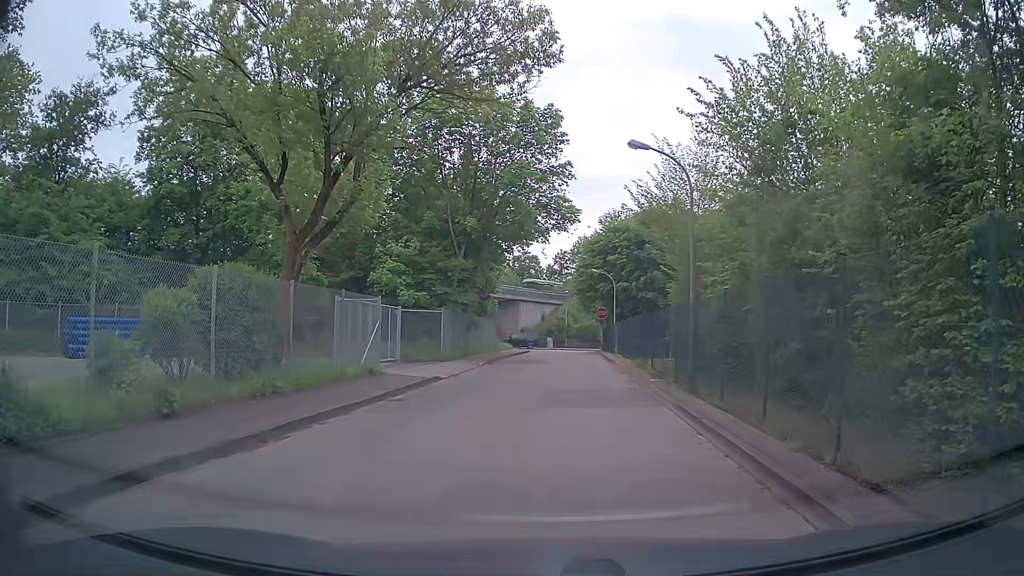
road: tertiary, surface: asphalt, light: Day
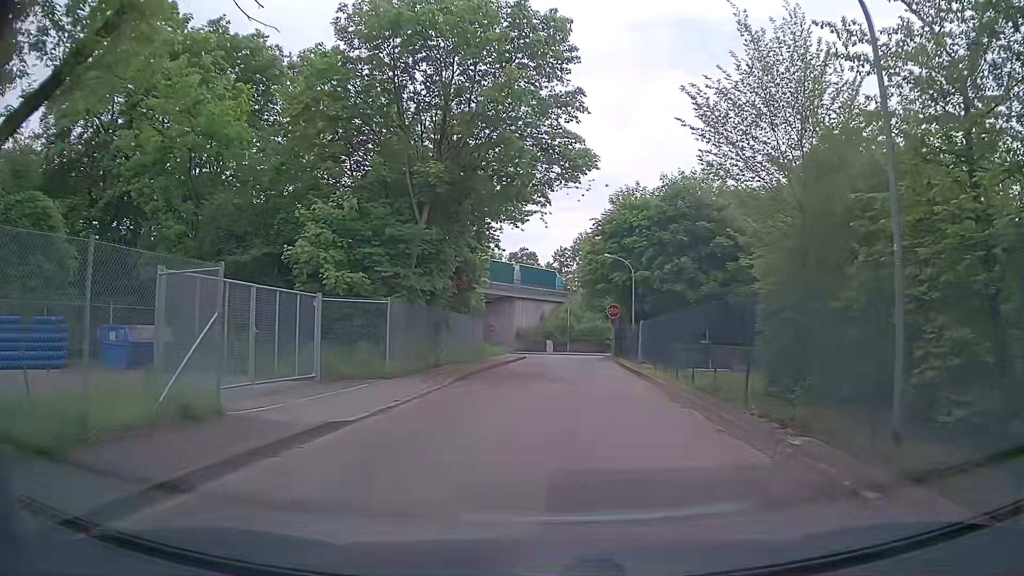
(0.0, +10.1) m; -1°
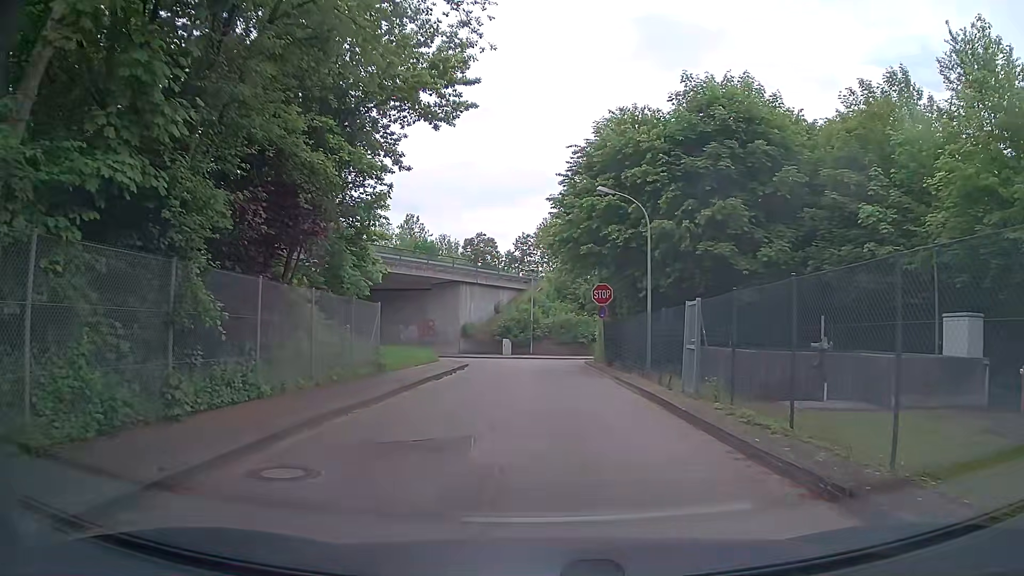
(+0.7, +15.9) m; +5°
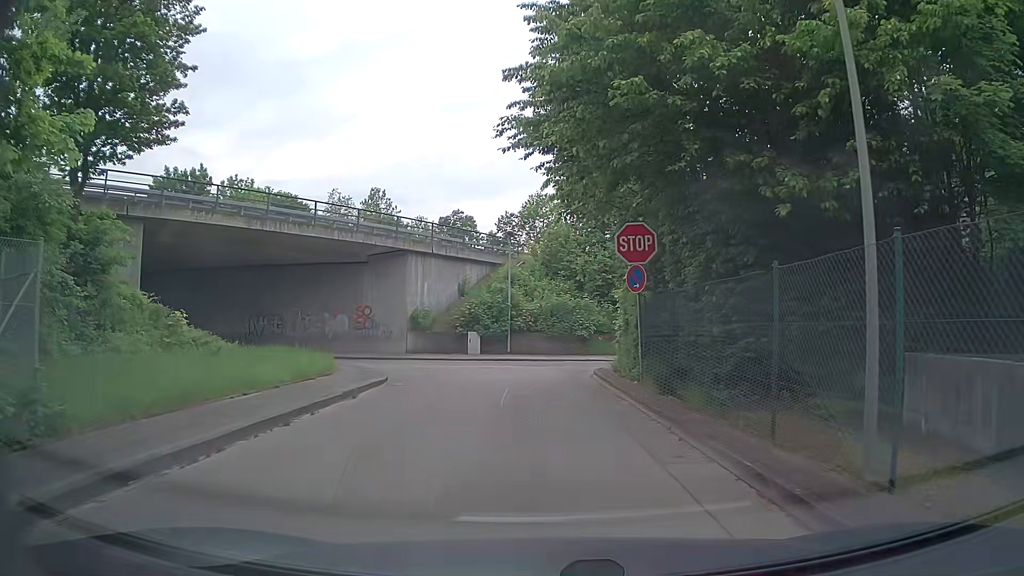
(+0.1, +14.3) m; 0°
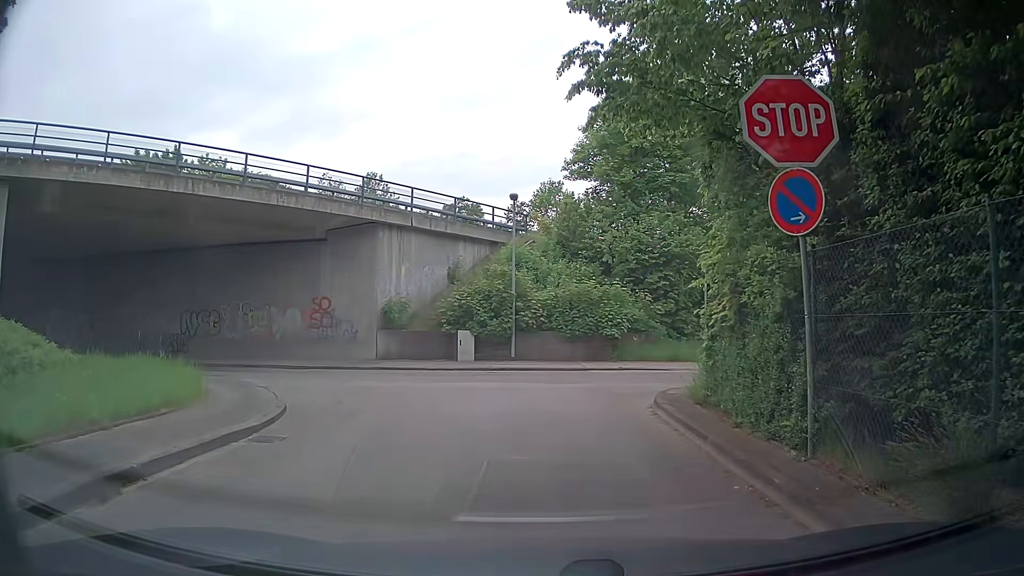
(0.0, +8.5) m; 0°
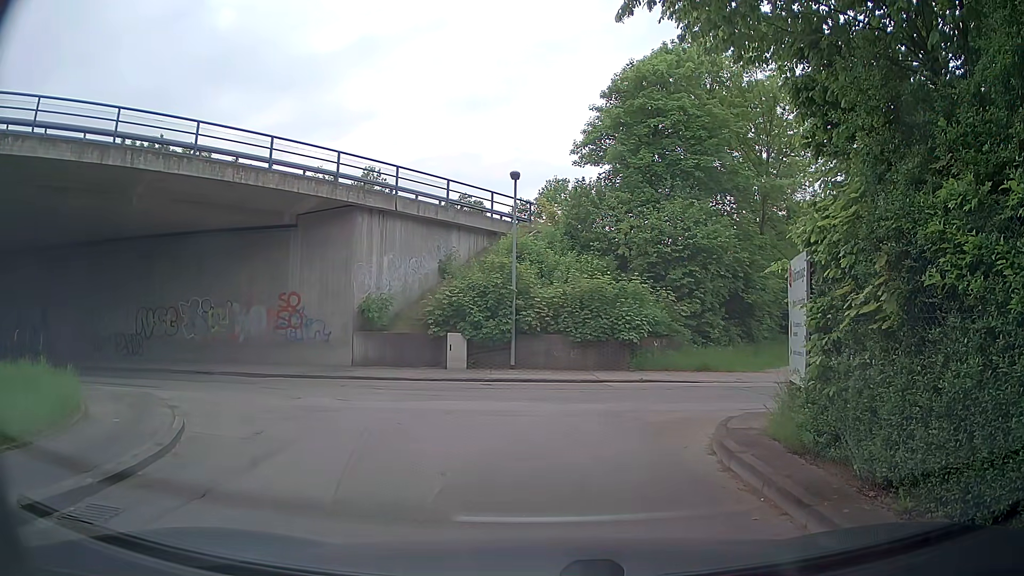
(-0.1, +3.7) m; -3°
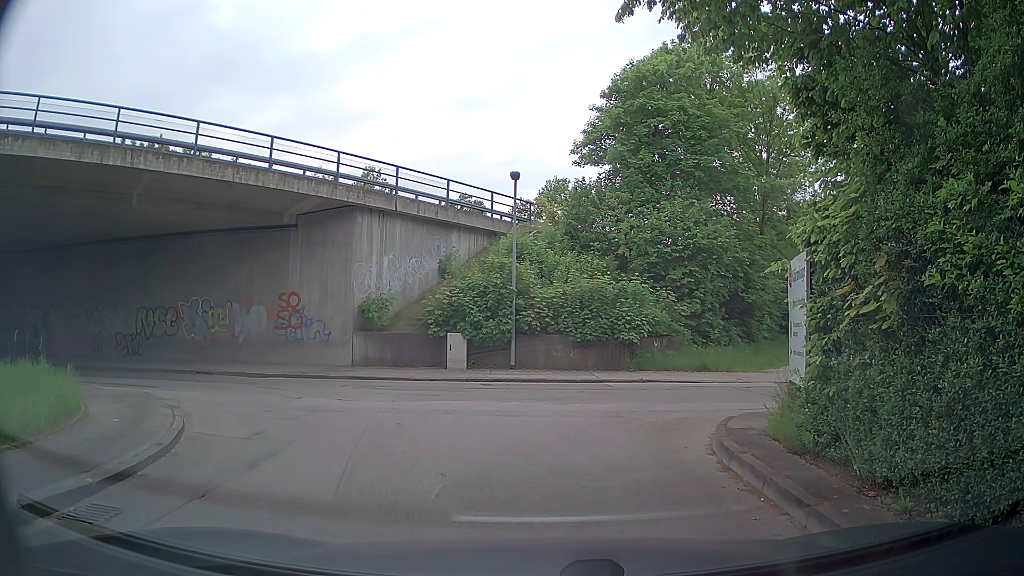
(0.0, +0.1) m; 0°
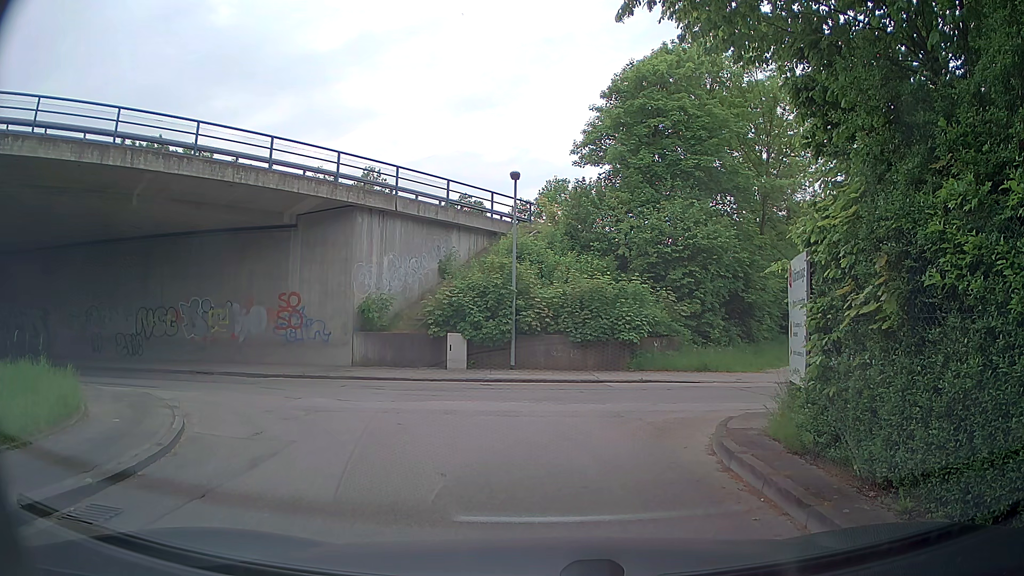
(0.0, 0.0) m; 0°
